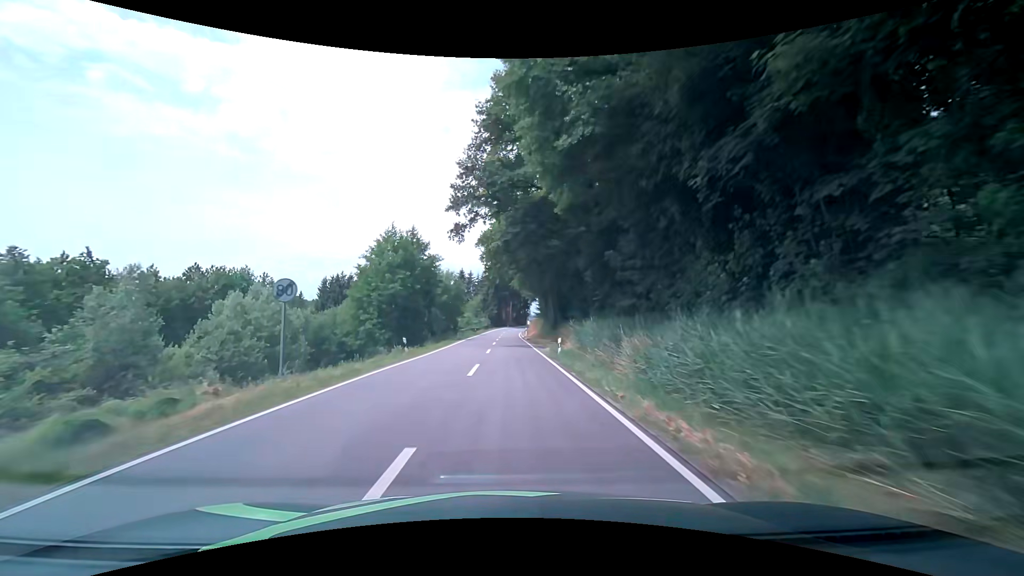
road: secondary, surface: asphalt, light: Day
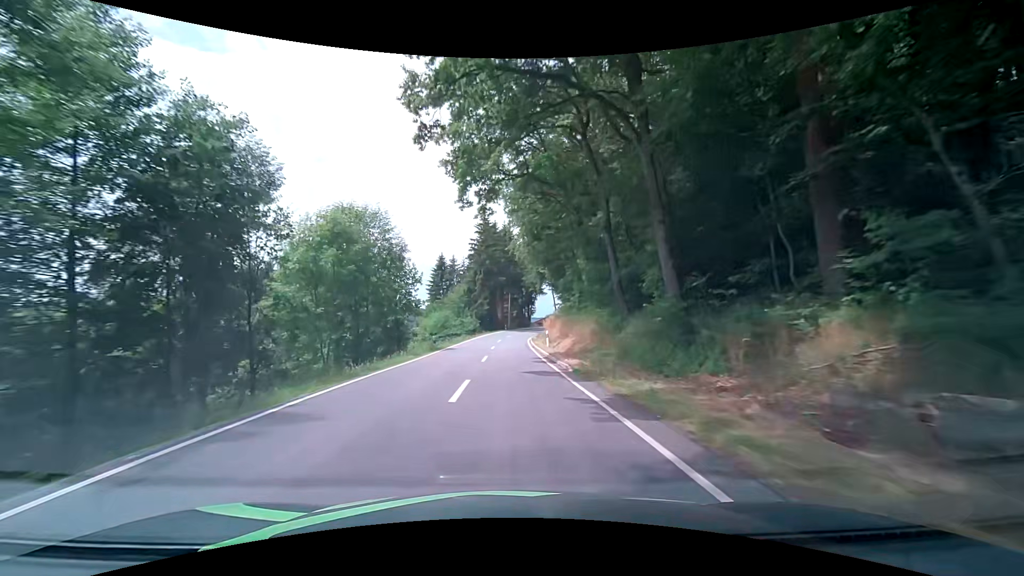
(+0.2, +40.3) m; +1°
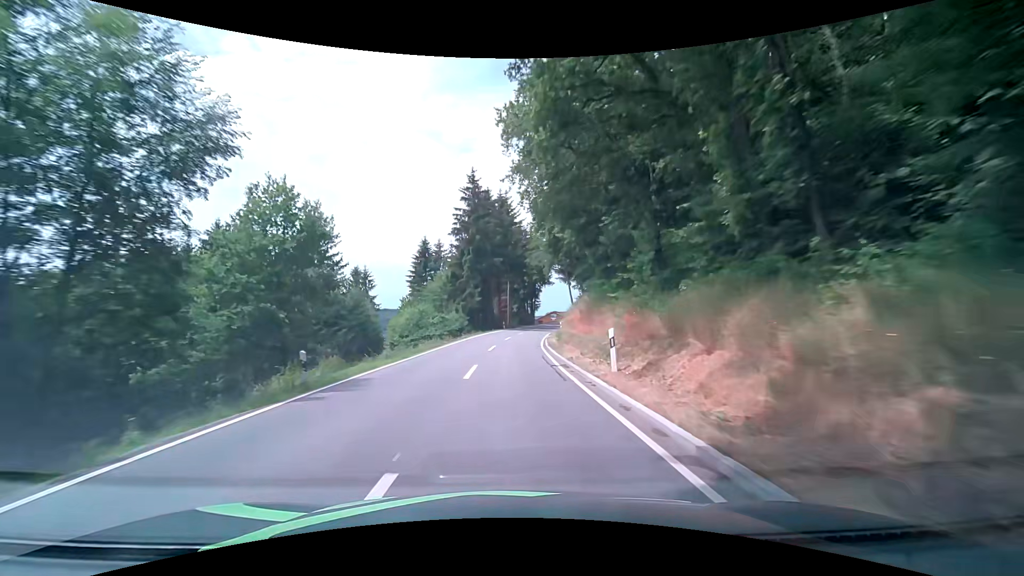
(0.0, +20.6) m; +1°
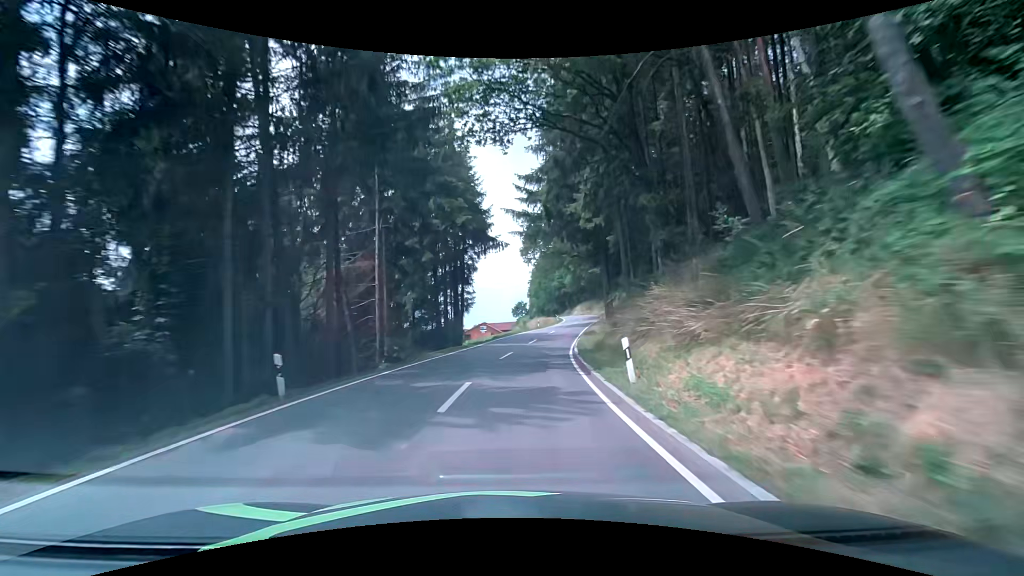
(+2.0, +52.4) m; +8°
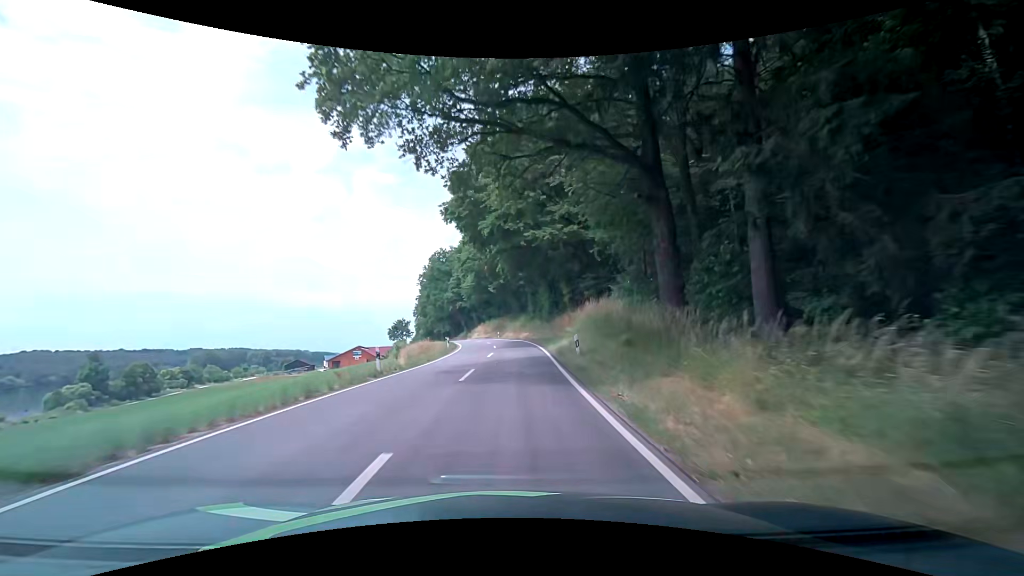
(+3.8, +41.6) m; +10°
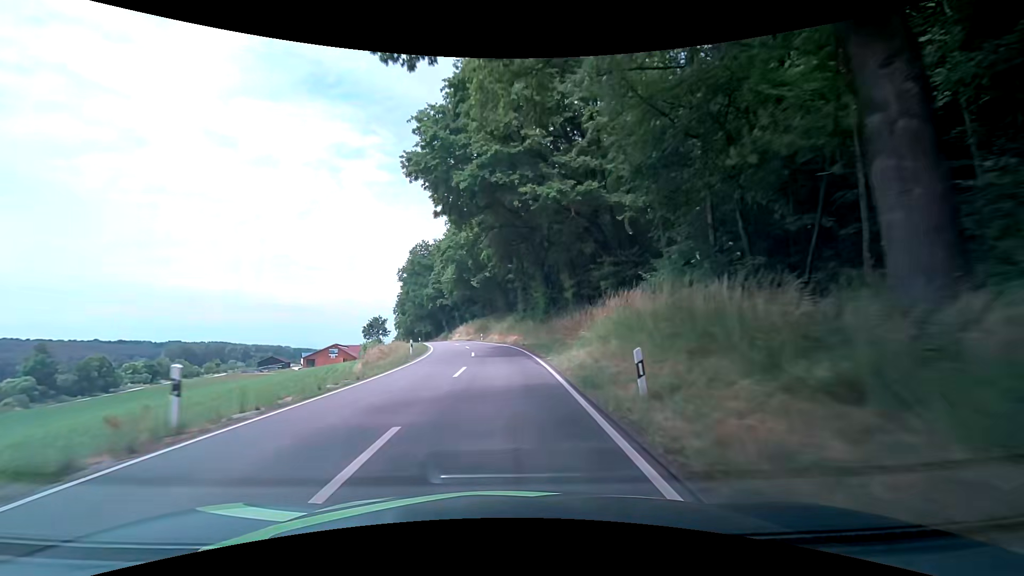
(+0.4, +10.2) m; +3°
